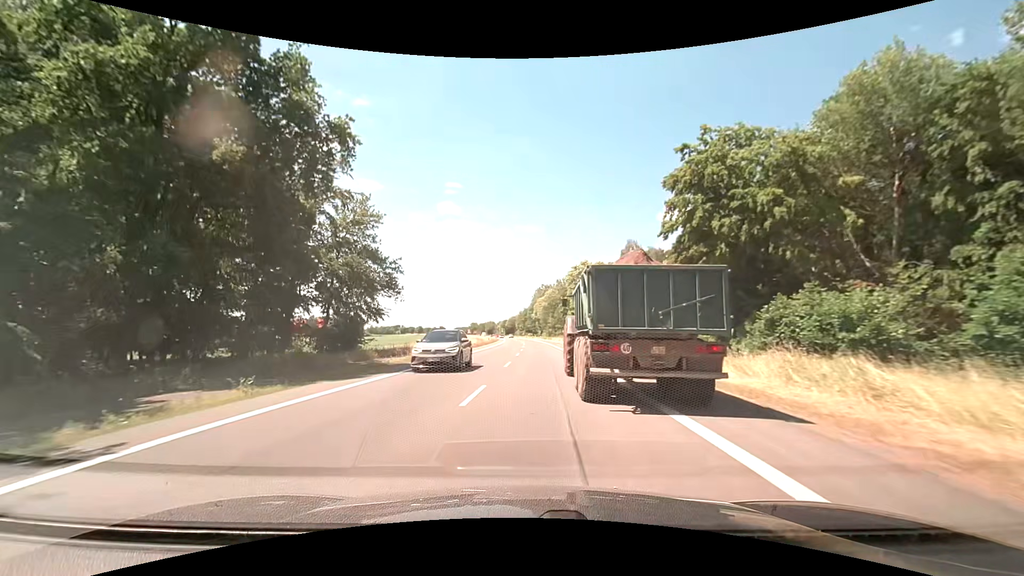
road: primary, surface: asphalt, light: Day
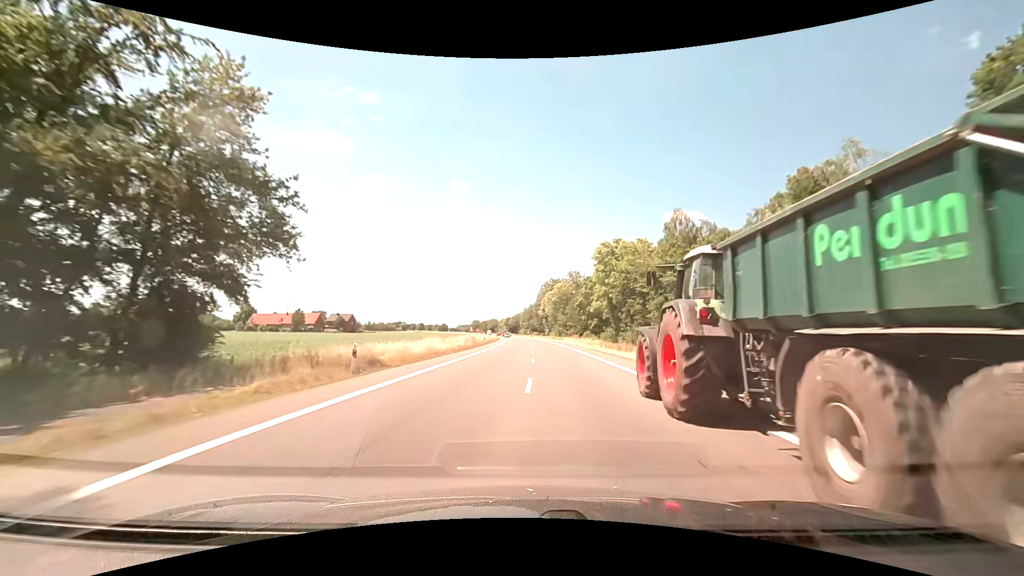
(-0.6, +23.1) m; -1°
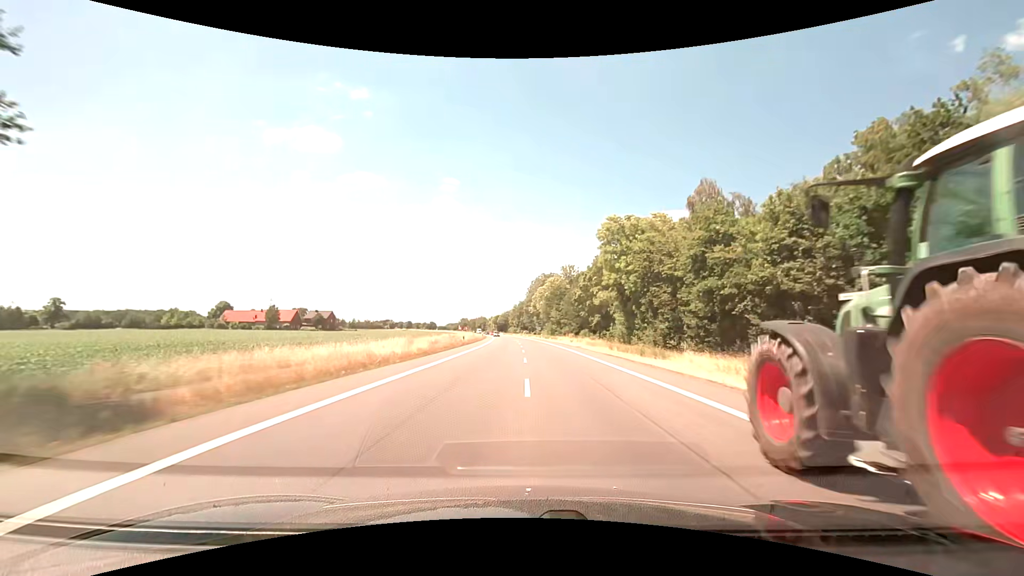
(+0.1, +13.3) m; +1°
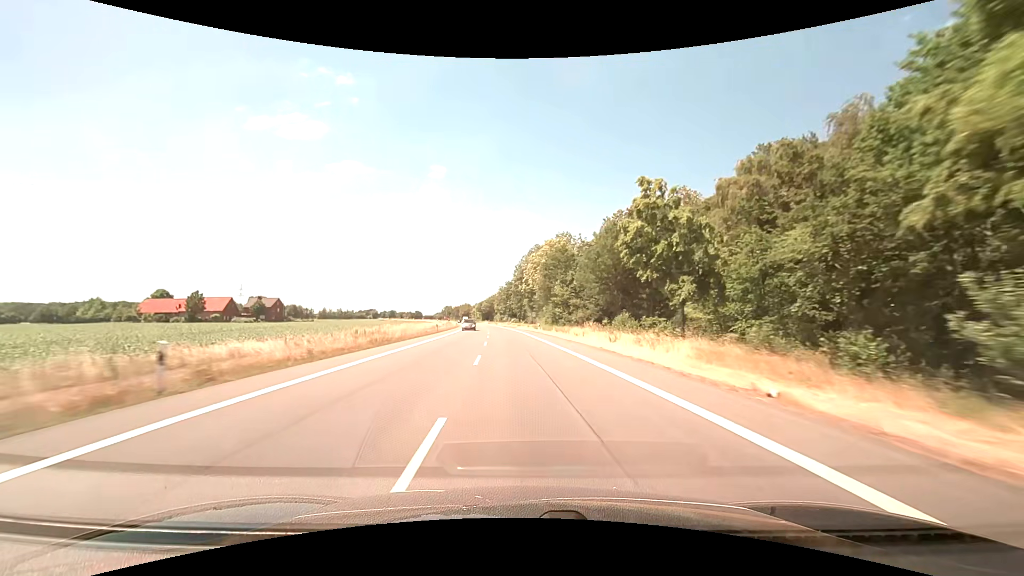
(+0.9, +44.0) m; +1°
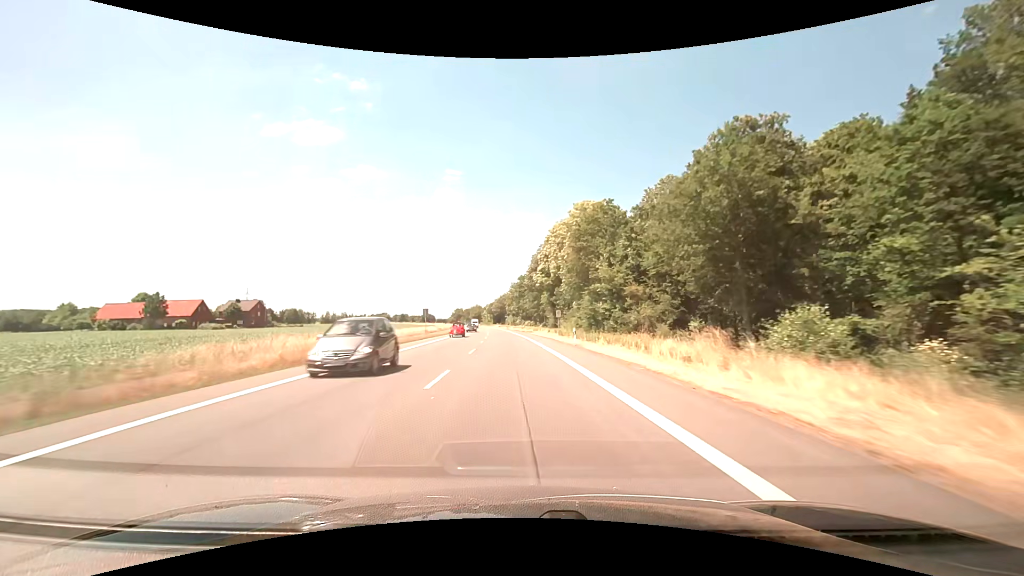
(-0.4, +28.5) m; -1°
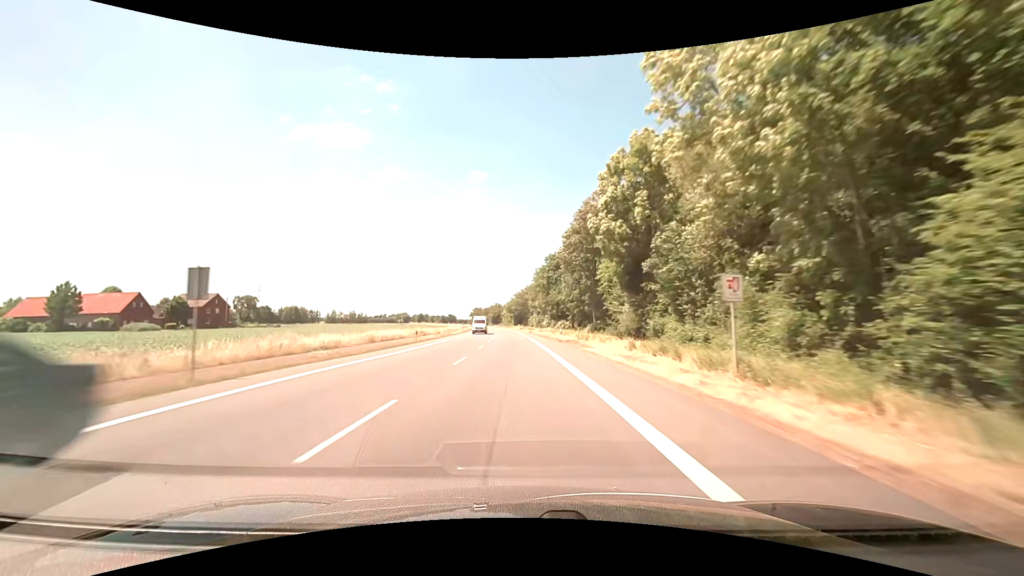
(-1.2, +41.5) m; -3°
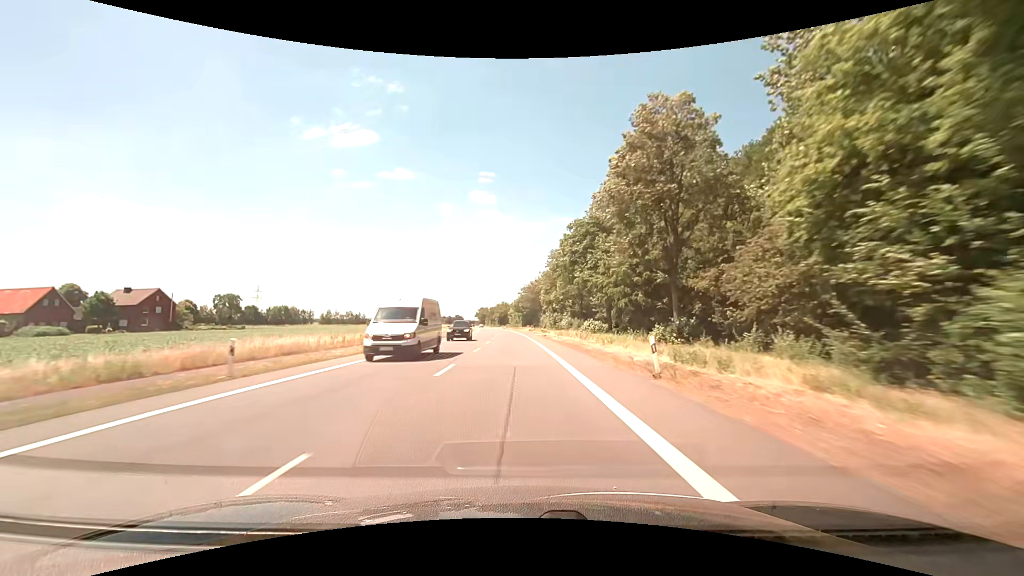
(-0.2, +27.8) m; -1°
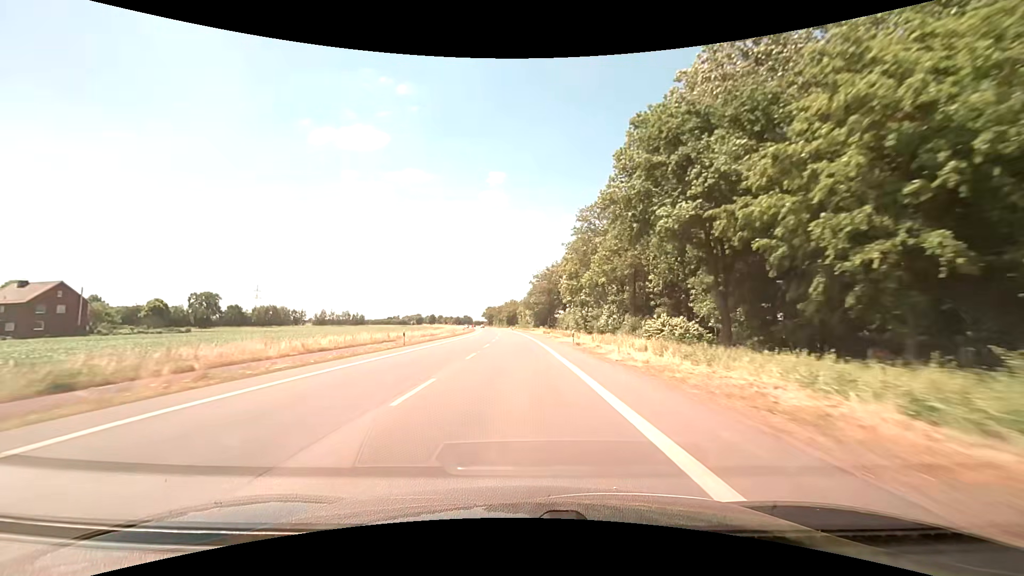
(-0.3, +28.9) m; -1°
(0, +10) (0, +20) (0, +30) (0, +40) (-1, +50) (-1, +60) (-1, +70) (-2, +80) (-2, +90) (-3, +100) m
